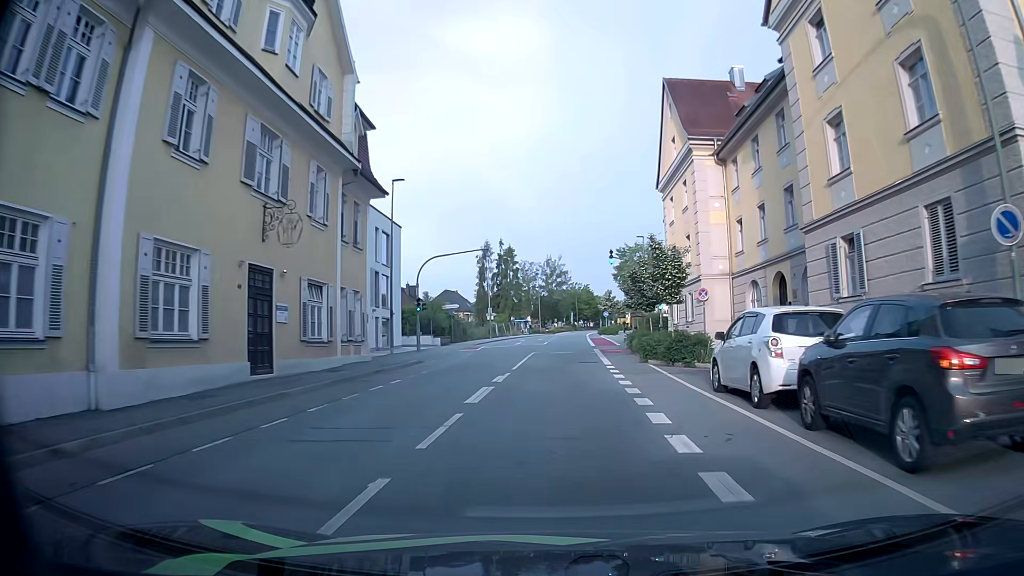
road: tertiary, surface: asphalt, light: Day
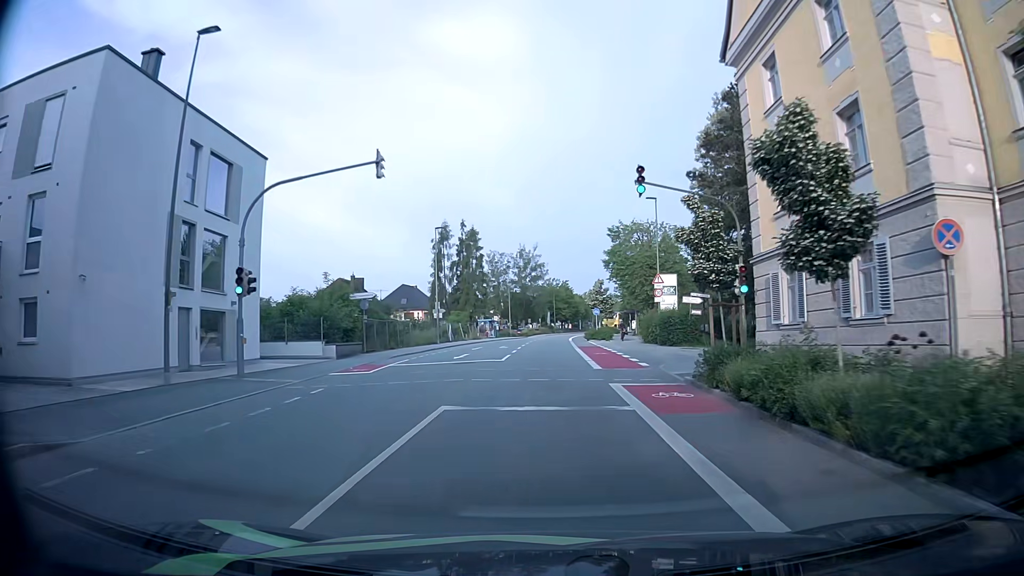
(+0.4, +22.4) m; +2°
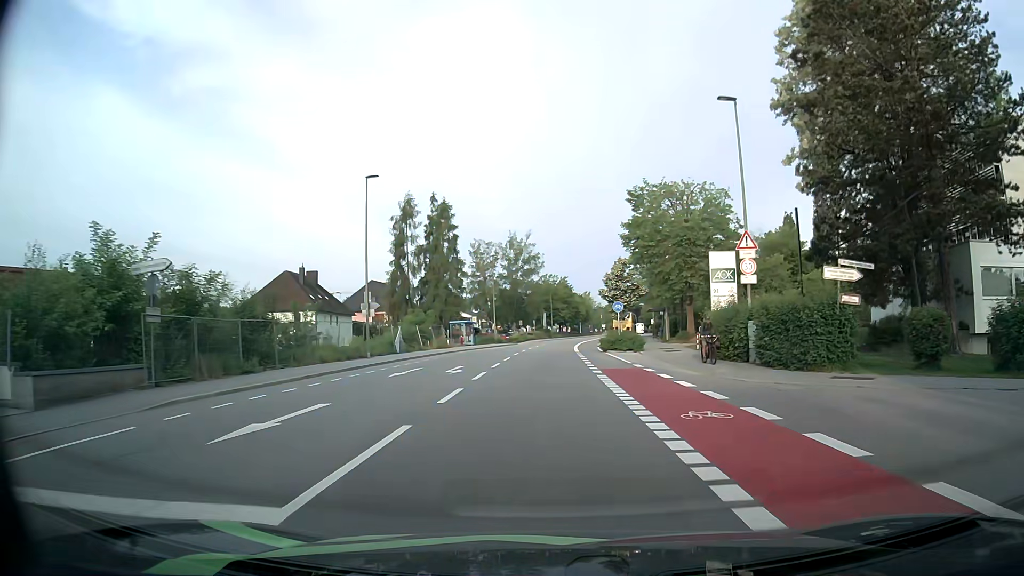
(-0.1, +22.3) m; 0°
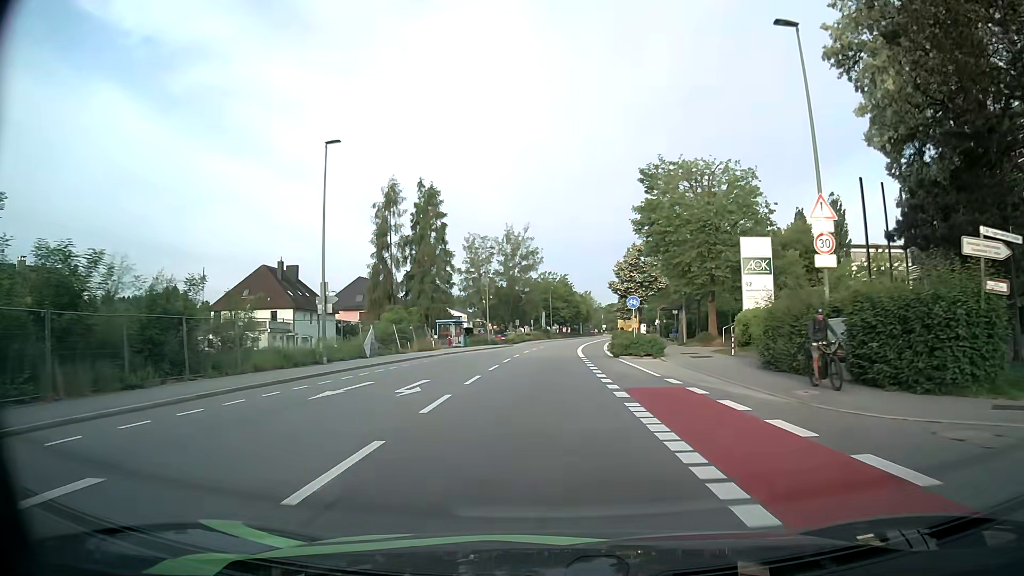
(0.0, +7.5) m; 0°
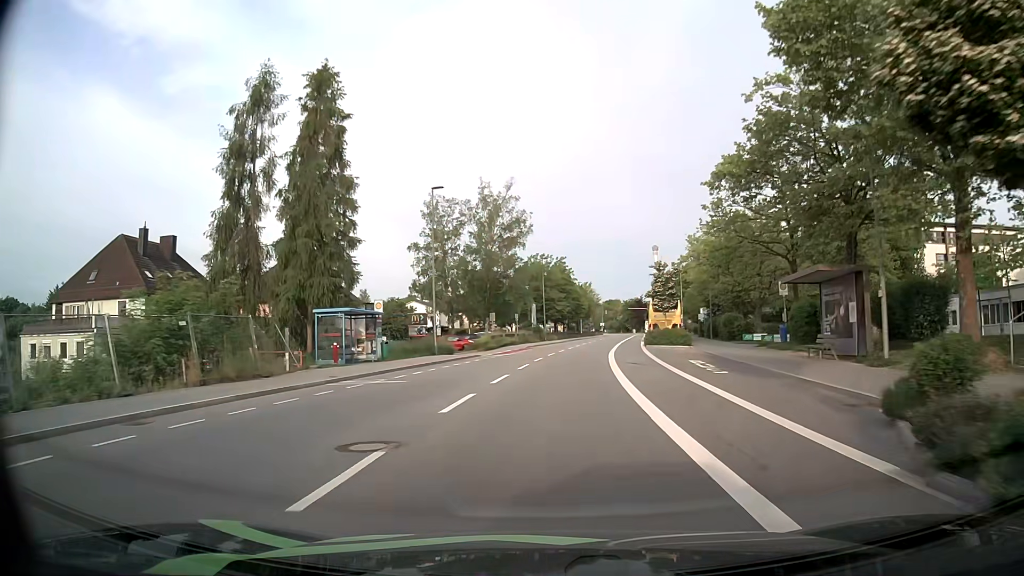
(0.0, +30.1) m; +1°
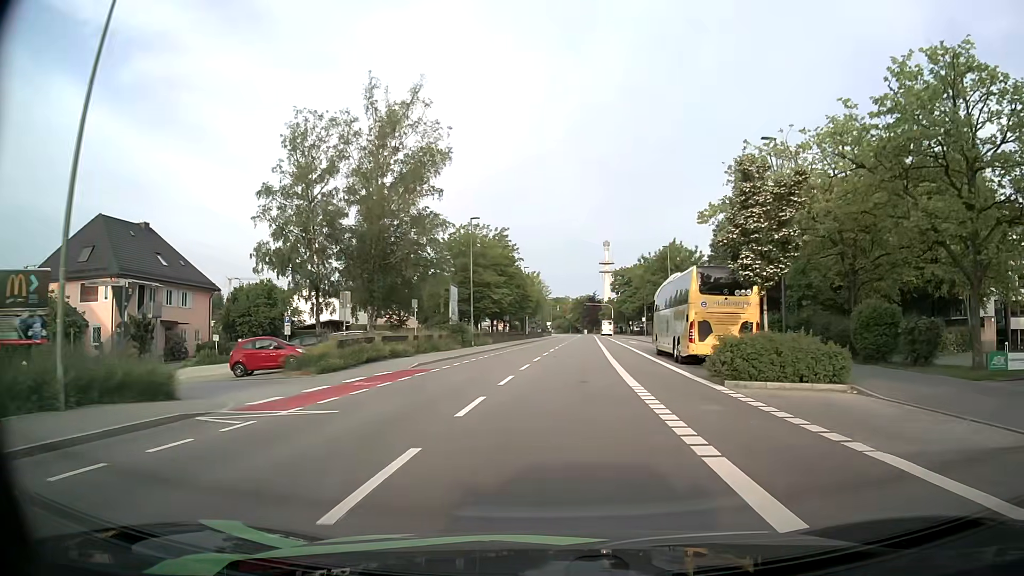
(+0.7, +29.9) m; +4°
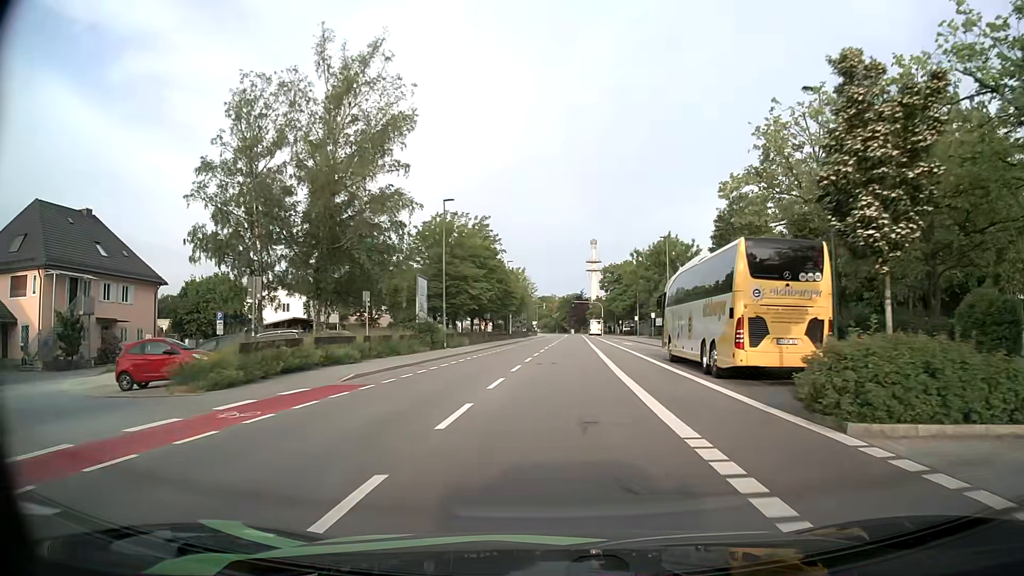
(+0.1, +7.4) m; +1°
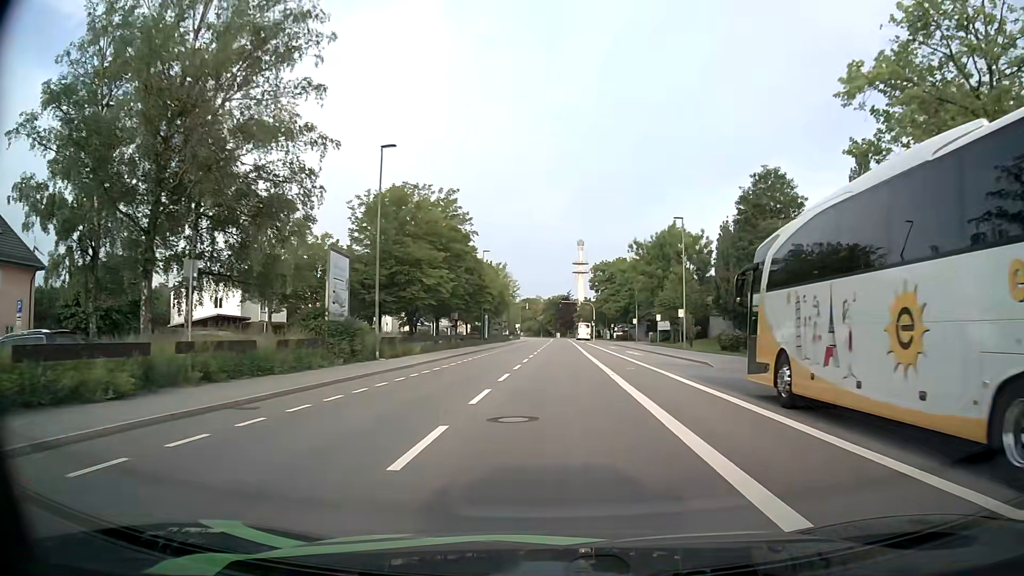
(+0.2, +14.7) m; +1°
(0, +10) (0, +20) (0, +30) (0, +40) (+1, +50) (+1, +60) (+1, +70) (+2, +80) (+2, +90) (+2, +100) m
